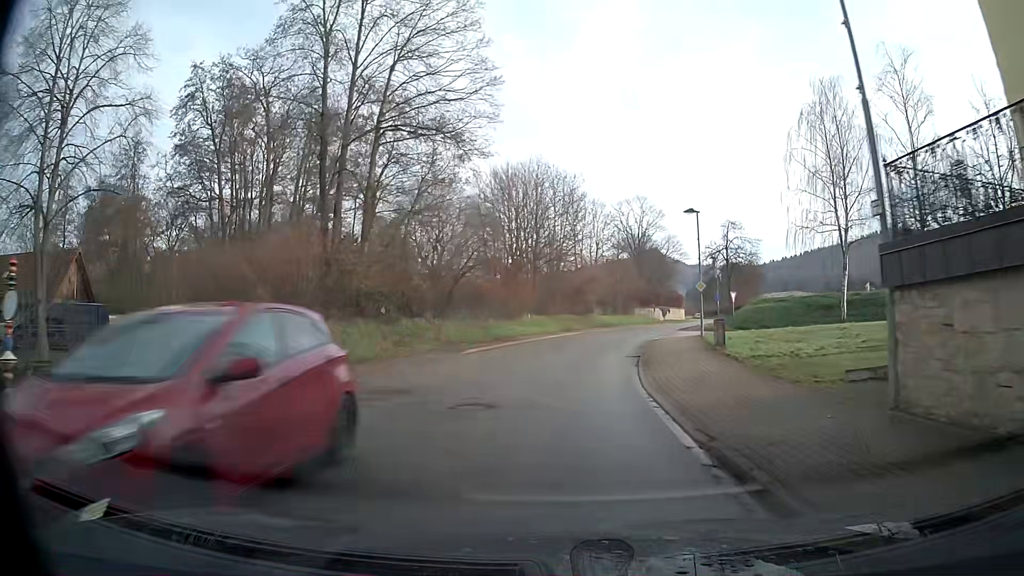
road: secondary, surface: asphalt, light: Day
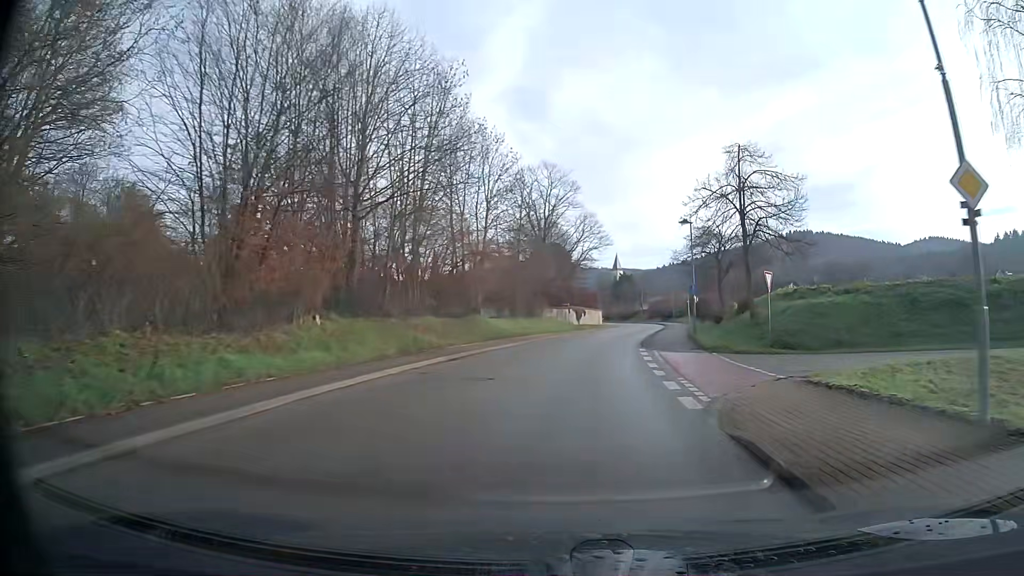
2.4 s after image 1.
(+2.4, +27.9) m; +10°
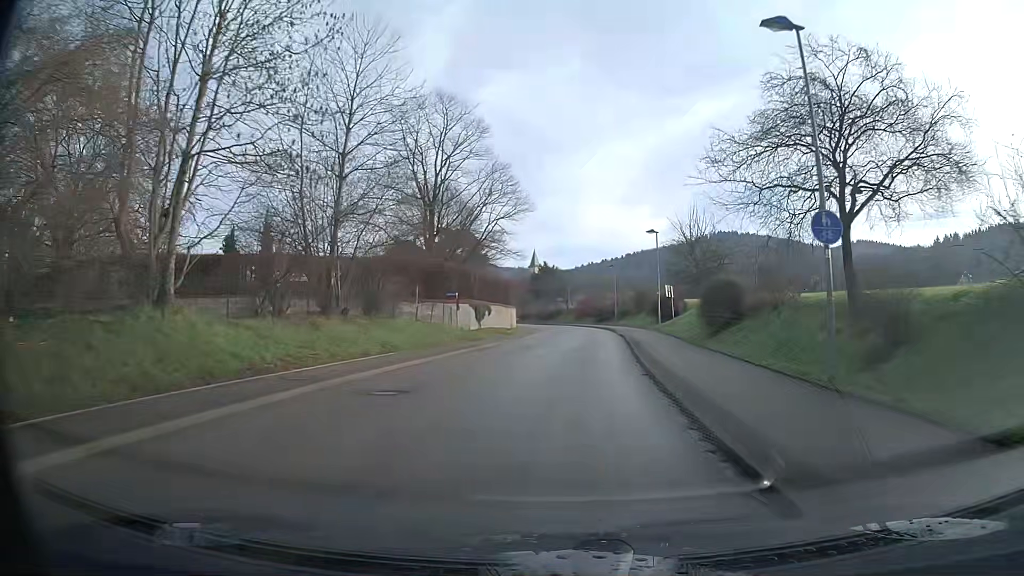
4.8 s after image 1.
(+1.8, +28.3) m; +7°
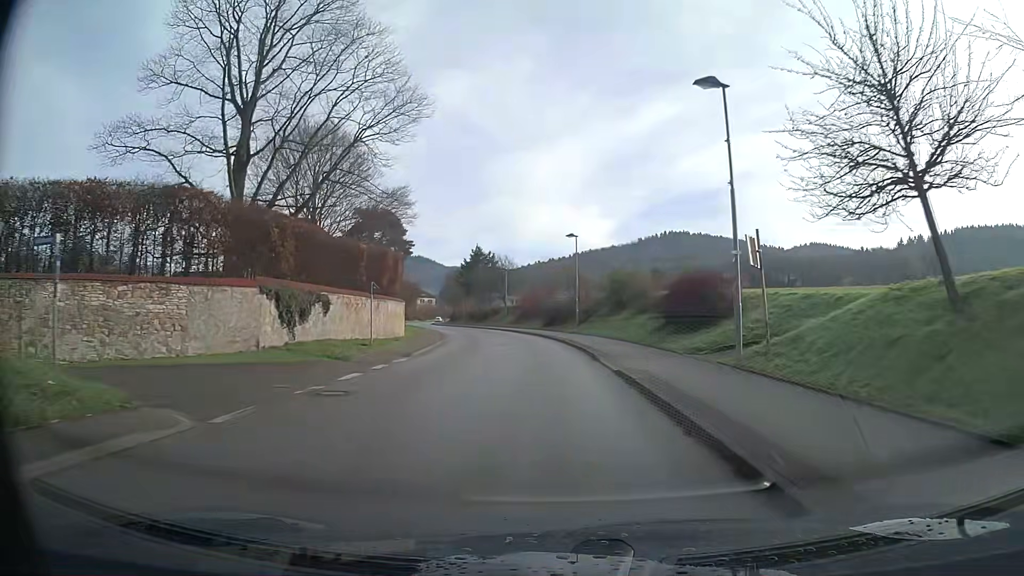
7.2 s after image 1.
(+1.2, +29.1) m; +4°
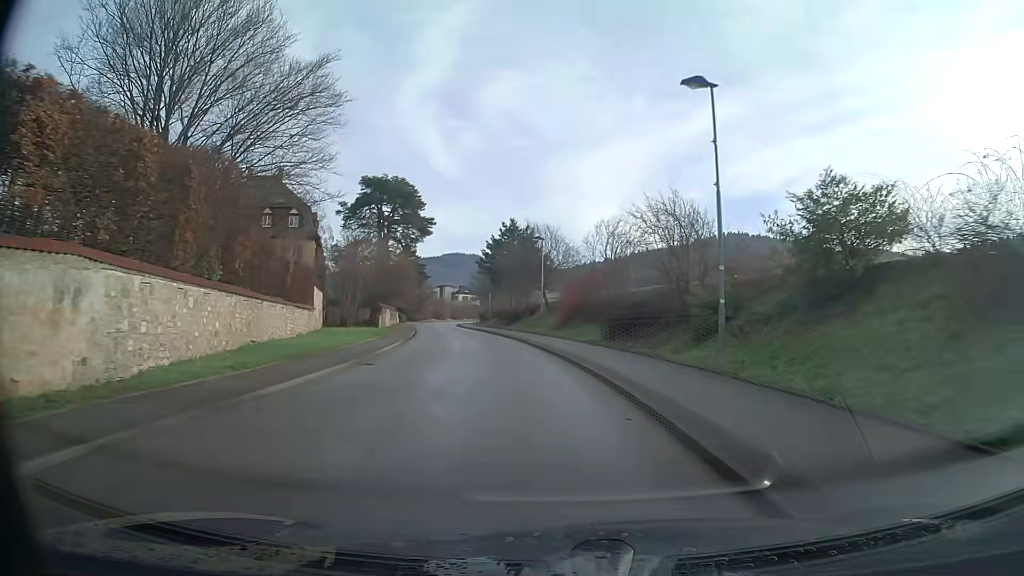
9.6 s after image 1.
(-1.2, +30.5) m; -6°
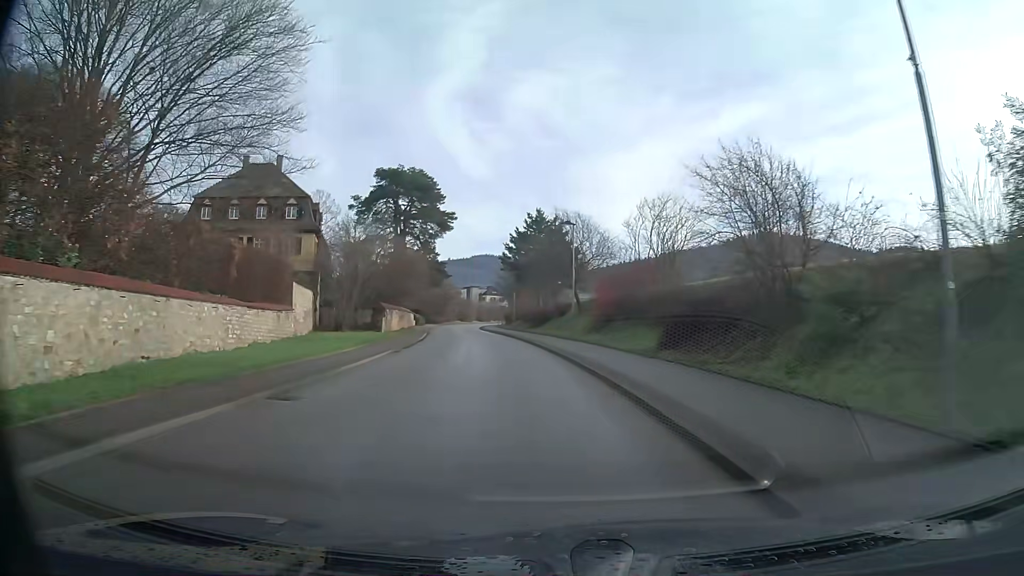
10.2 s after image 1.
(-0.2, +7.9) m; -2°
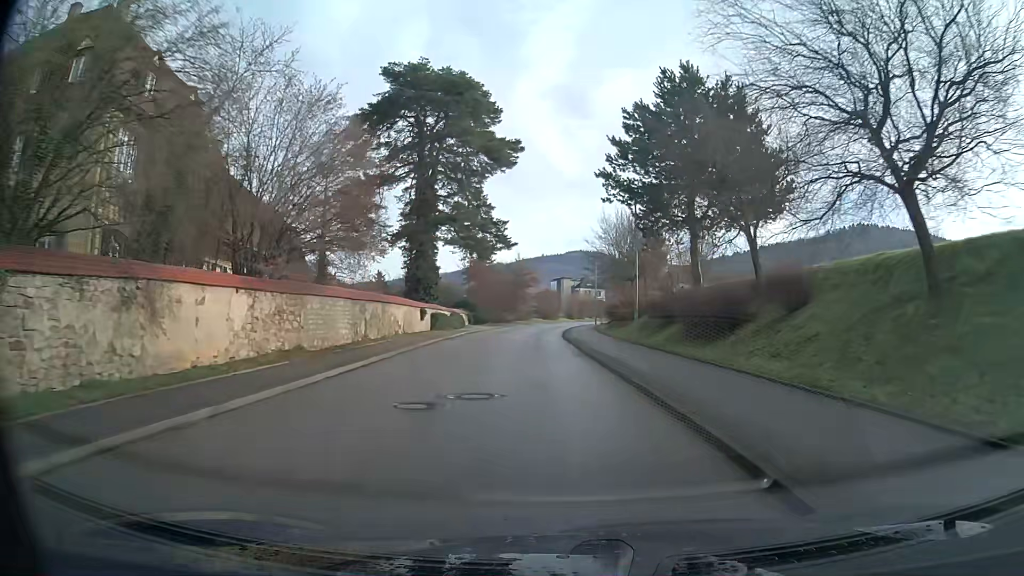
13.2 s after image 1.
(-3.0, +39.7) m; -7°
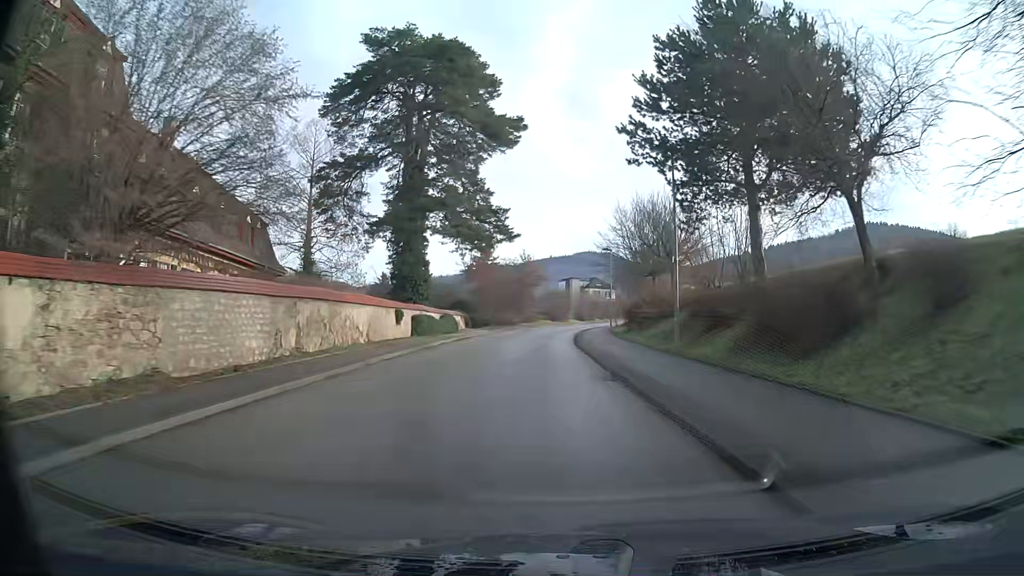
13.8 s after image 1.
(-0.1, +7.6) m; -1°
(0, +10) (0, +20) (0, +30) (0, +40) (+1, +50) (+2, +60) (+3, +70) (+5, +80) (+7, +89) (+9, +99) m
